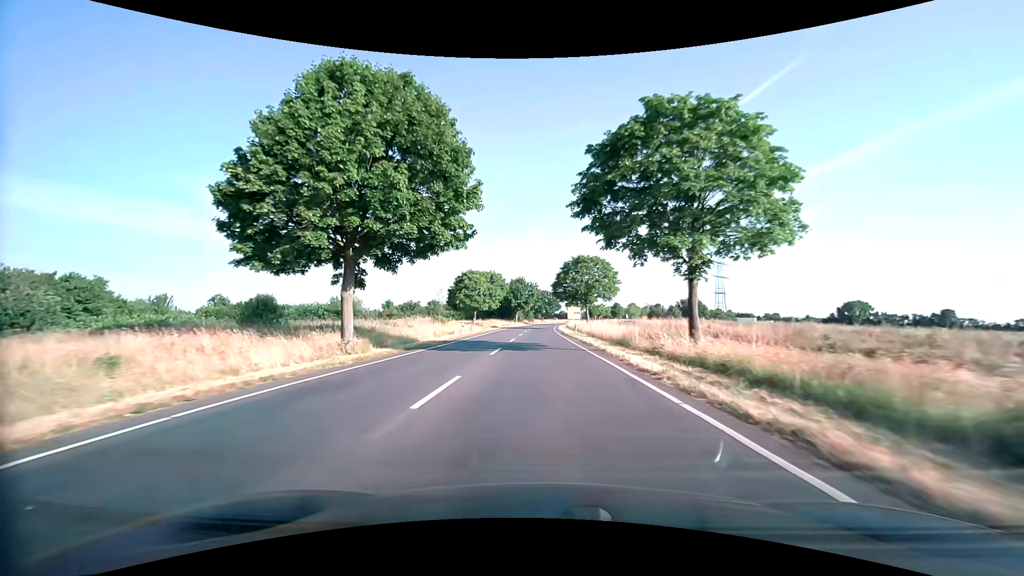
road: secondary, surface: asphalt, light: Day
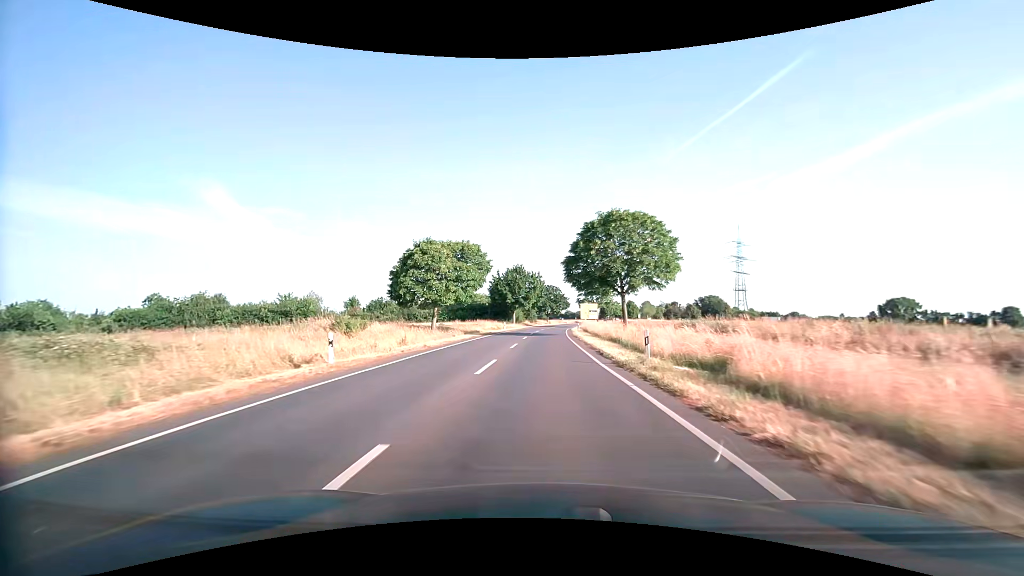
(-0.2, +28.2) m; 0°
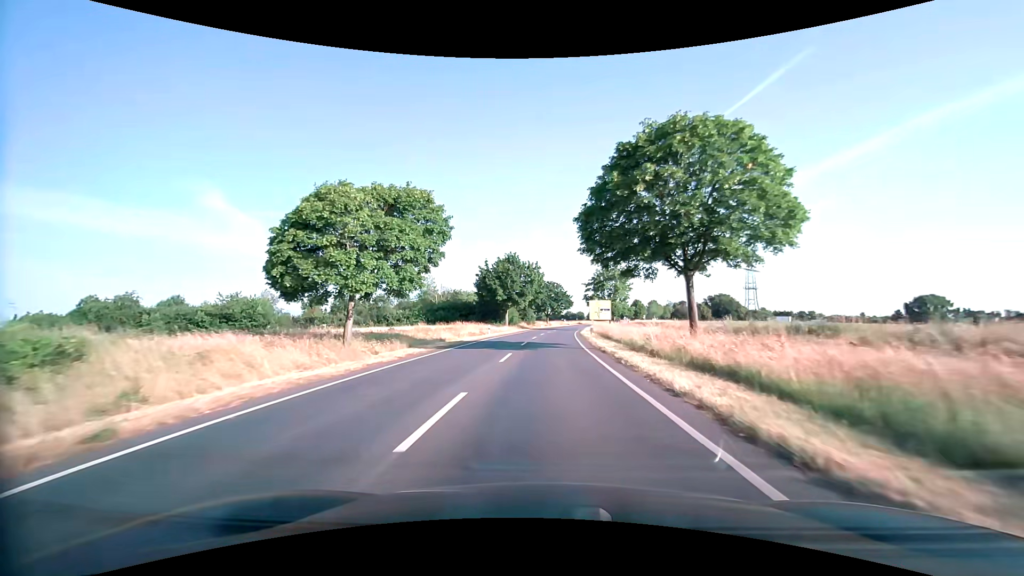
(-0.1, +18.4) m; 0°
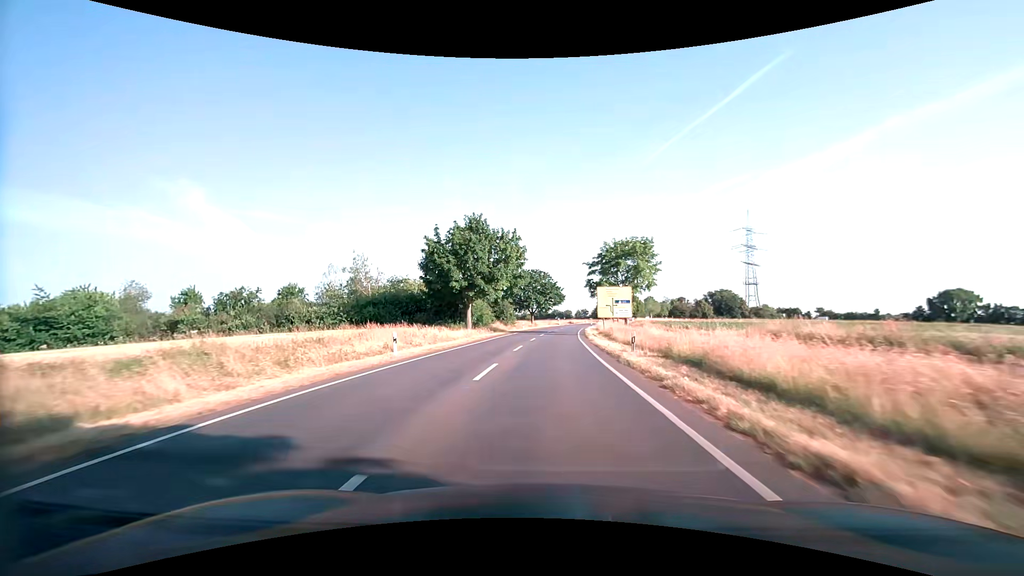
(+0.3, +27.0) m; +2°
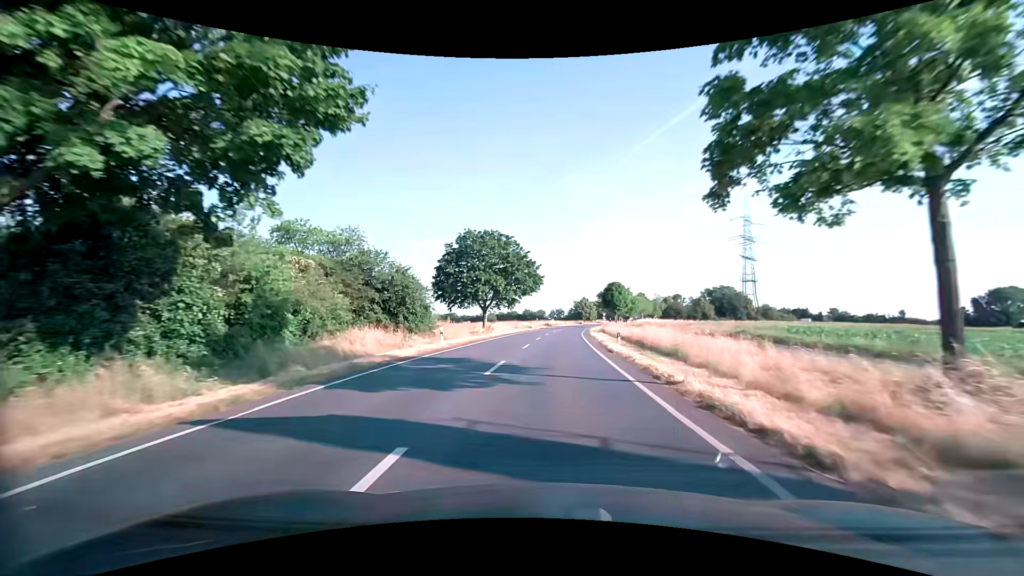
(+0.9, +43.4) m; +3°
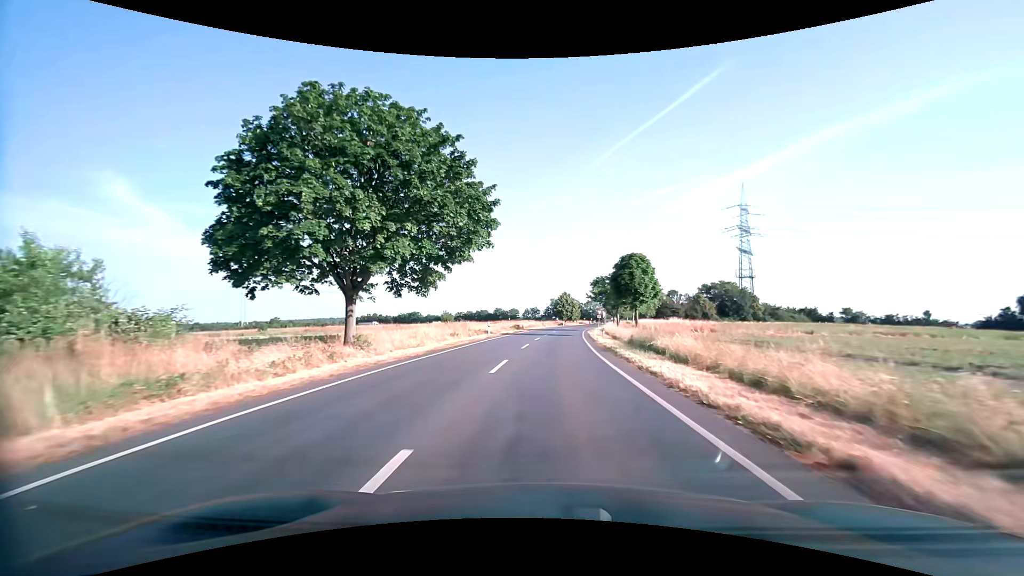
(+0.9, +33.2) m; +3°
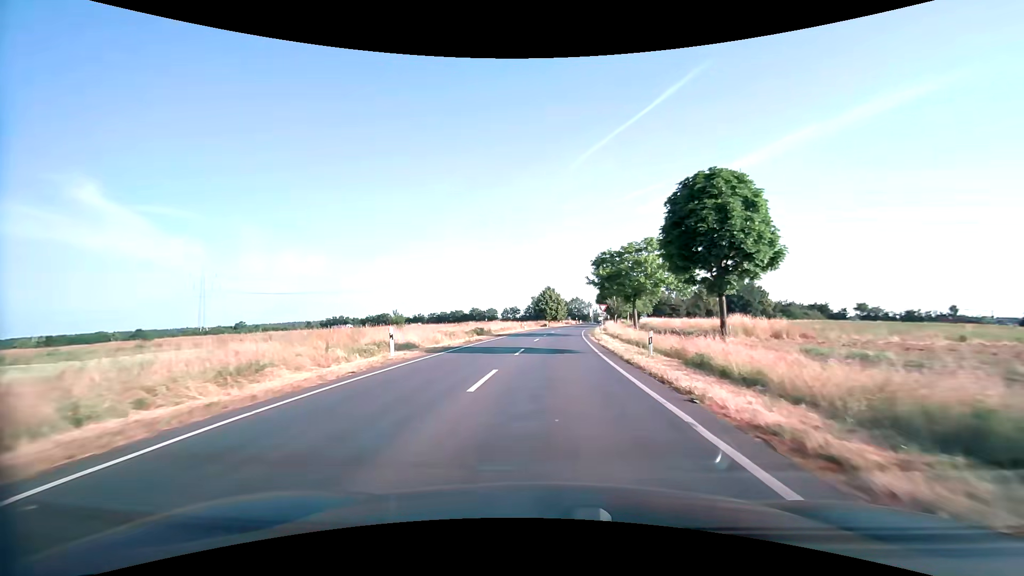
(+0.4, +24.1) m; +2°
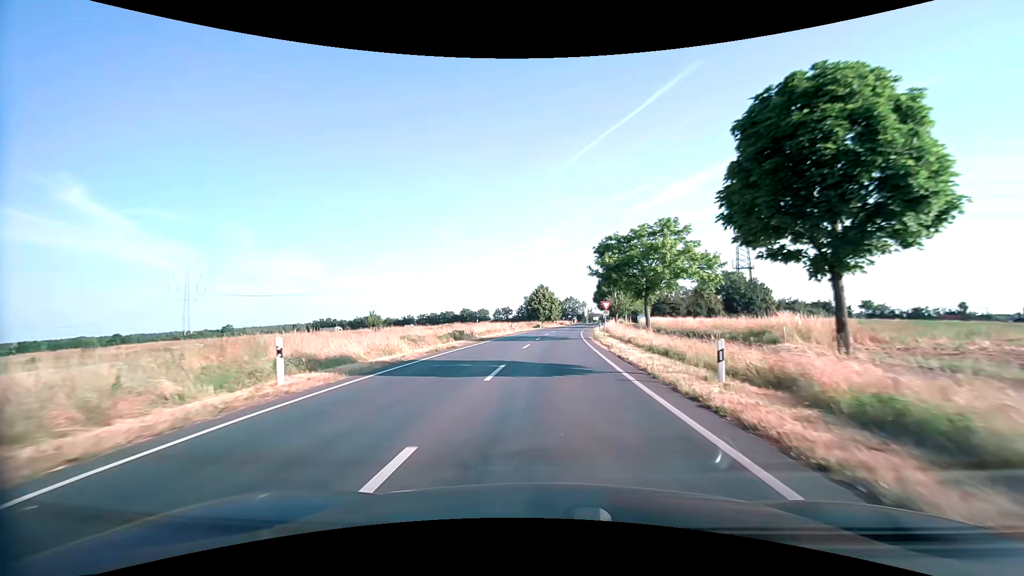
(+0.1, +7.9) m; +1°
(0, +10) (0, +20) (+1, +30) (+1, +40) (+2, +50) (+3, +60) (+4, +70) (+5, +80) (+6, +90) (+7, +100) m
